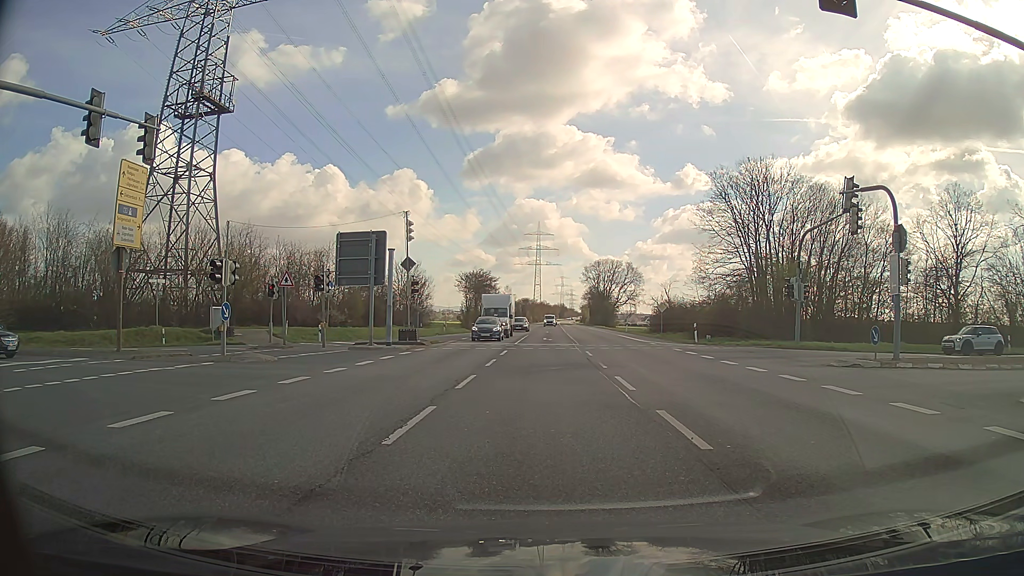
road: secondary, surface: asphalt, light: Day
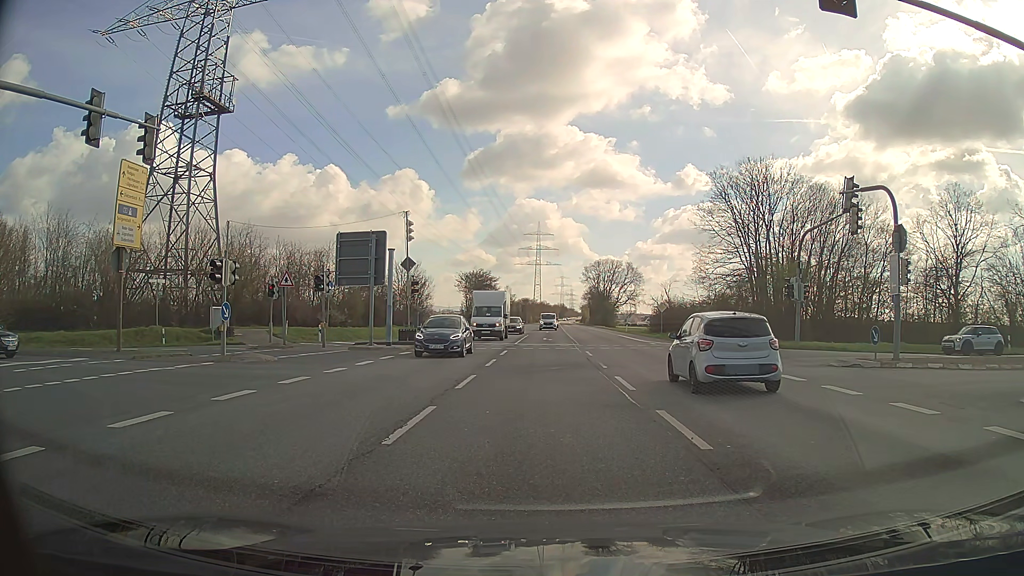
(0.0, 0.0) m; 0°
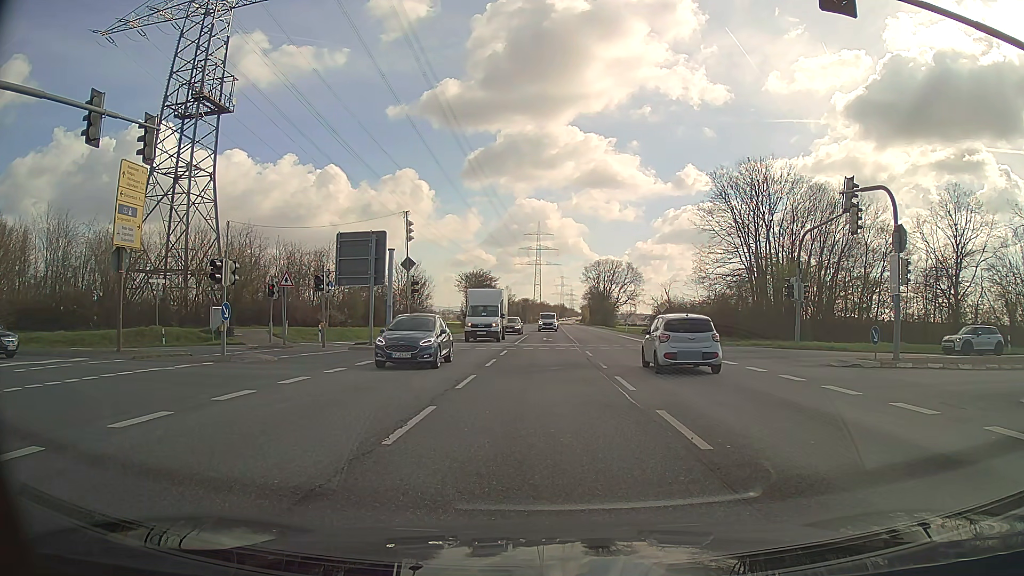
(0.0, 0.0) m; 0°
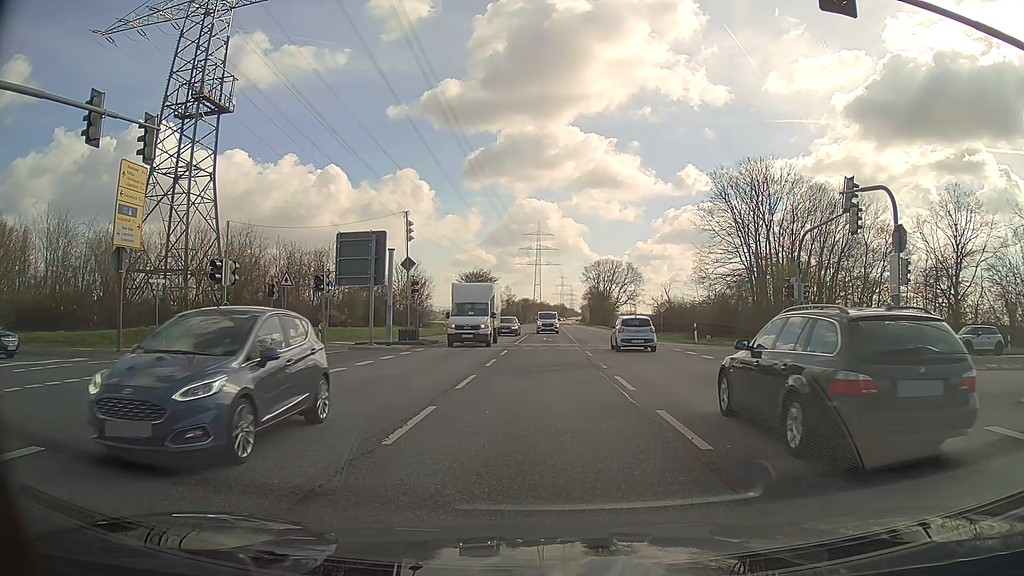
(0.0, 0.0) m; 0°
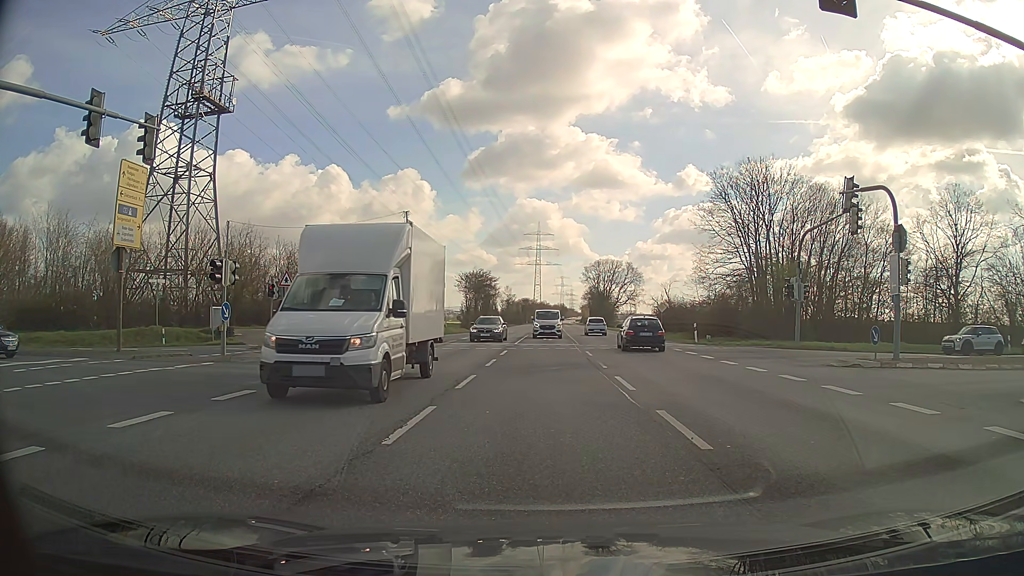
(0.0, 0.0) m; 0°
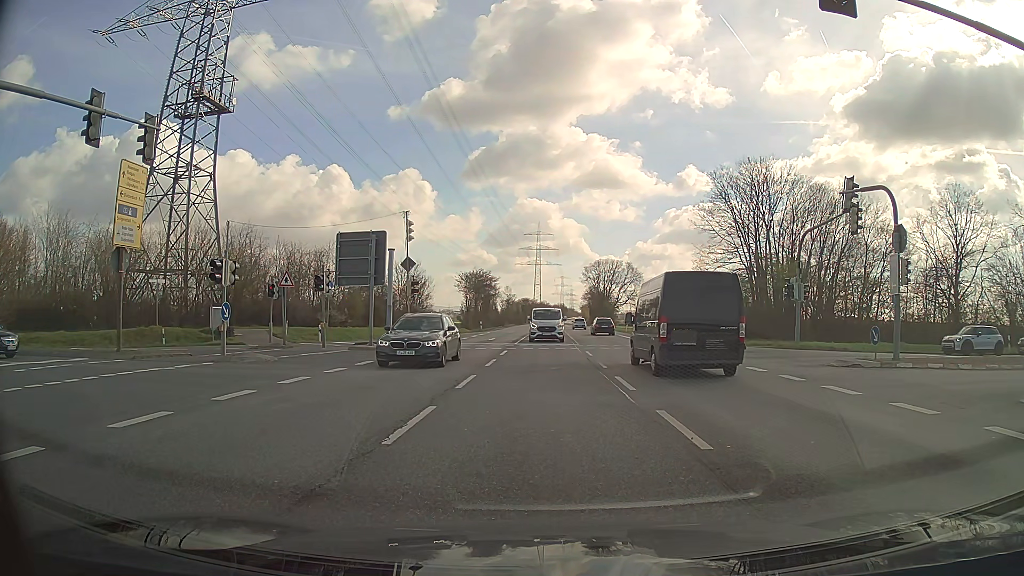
(0.0, 0.0) m; 0°
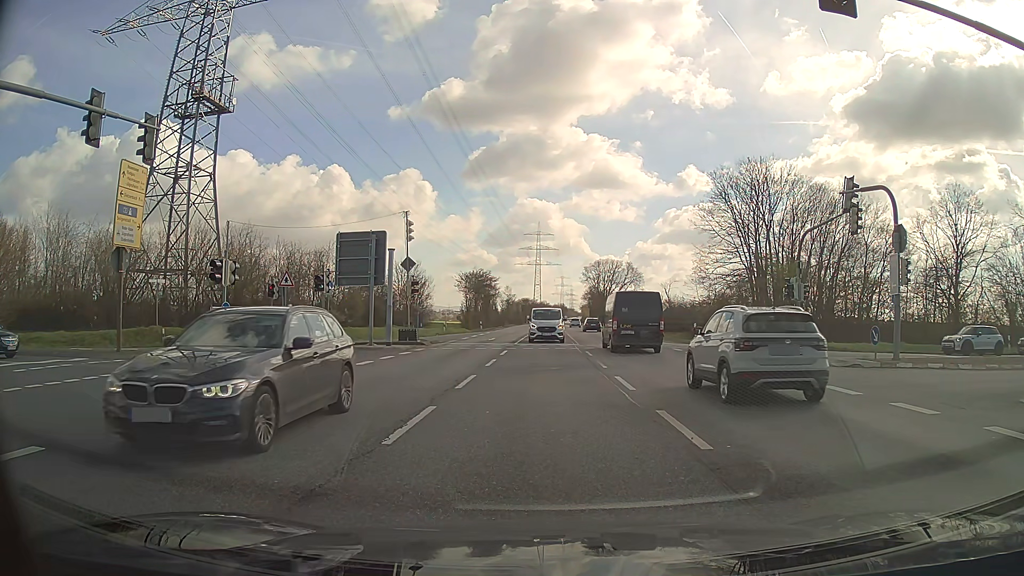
(0.0, 0.0) m; 0°
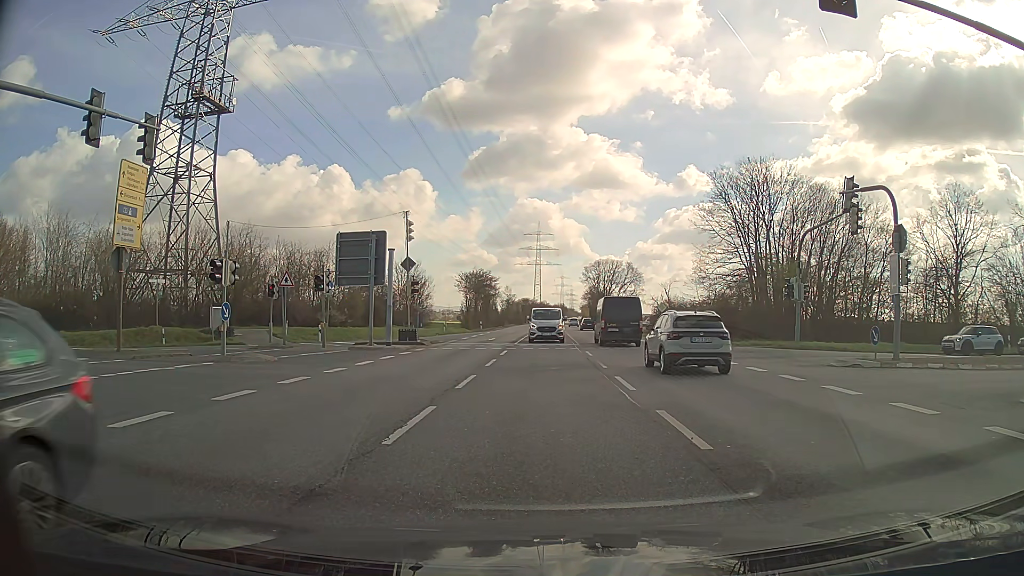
(0.0, 0.0) m; 0°
